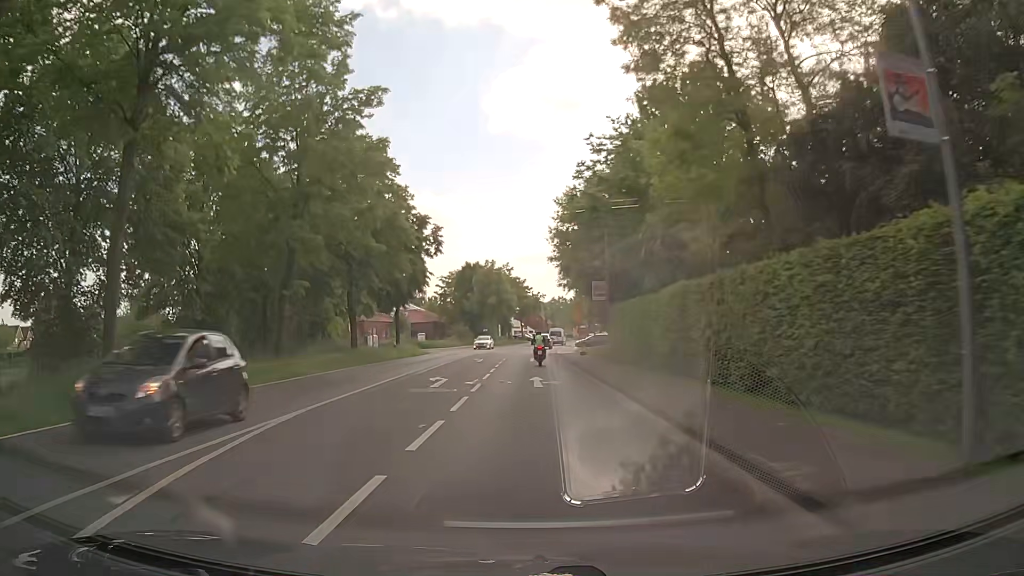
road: tertiary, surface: asphalt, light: Day
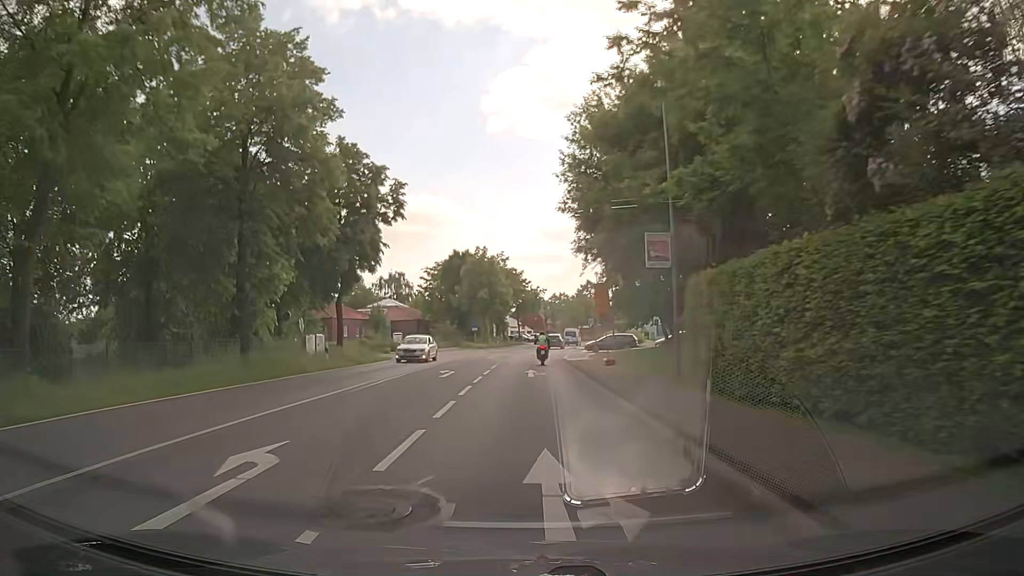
(-0.1, +15.3) m; 0°
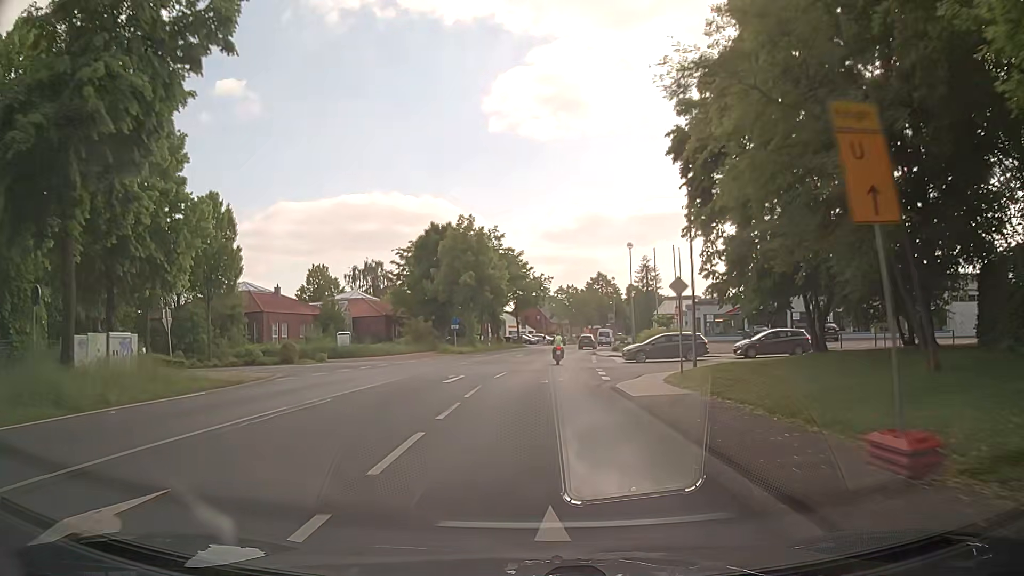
(-0.1, +22.9) m; -1°
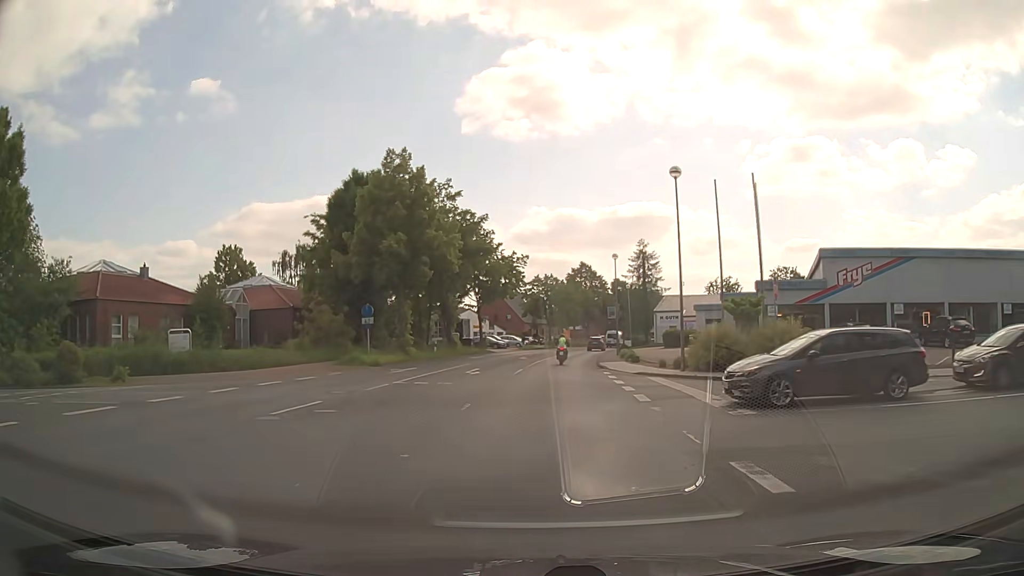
(+0.6, +22.8) m; +3°
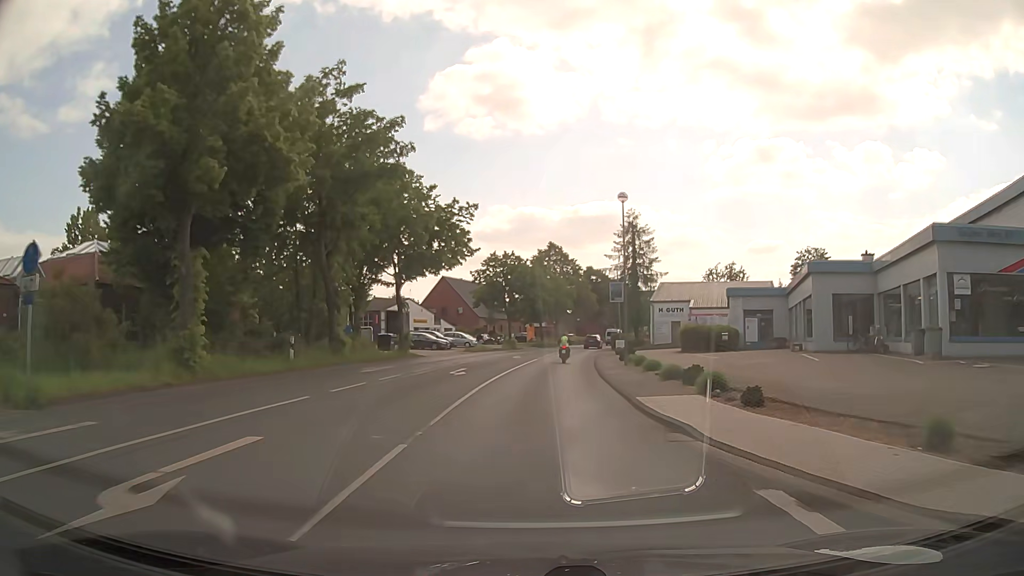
(+0.8, +22.8) m; +3°
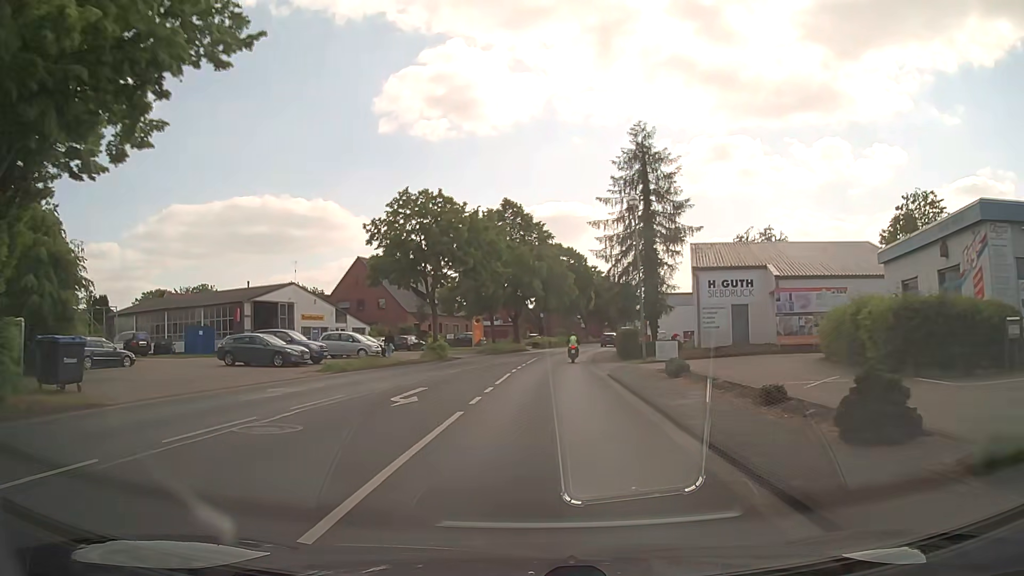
(+1.1, +30.4) m; +4°
